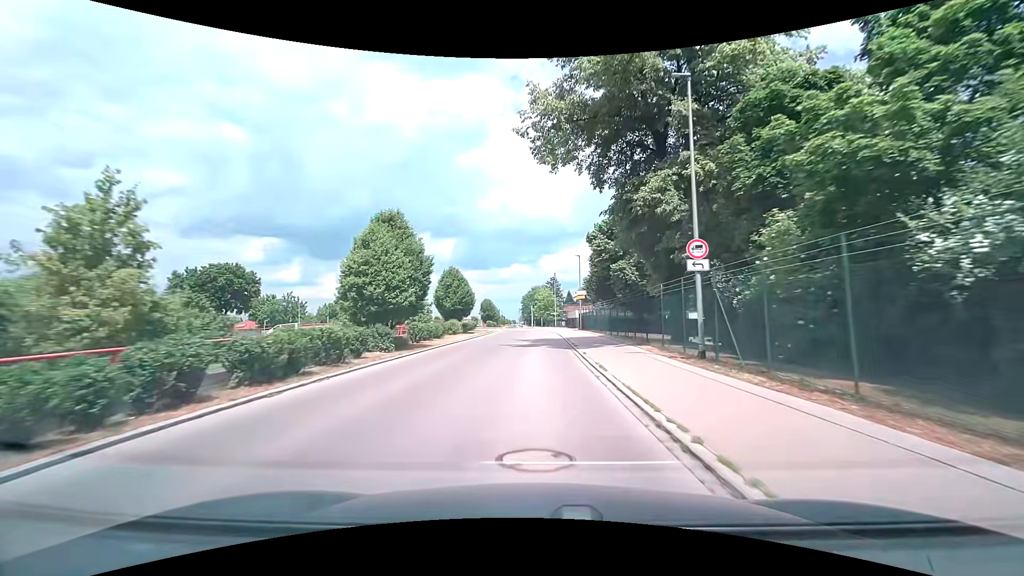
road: tertiary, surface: asphalt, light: Day
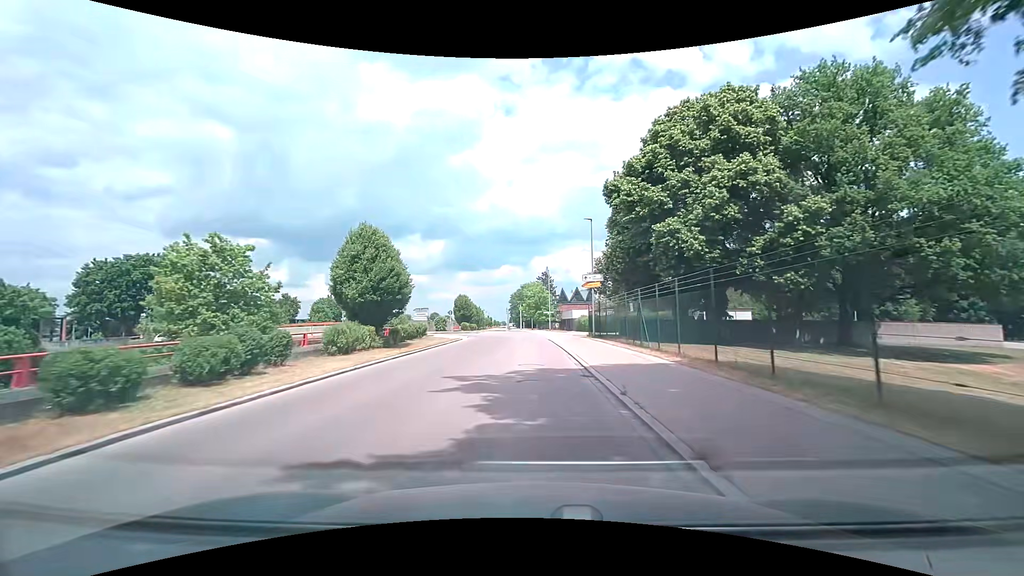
(+0.4, +21.8) m; +1°
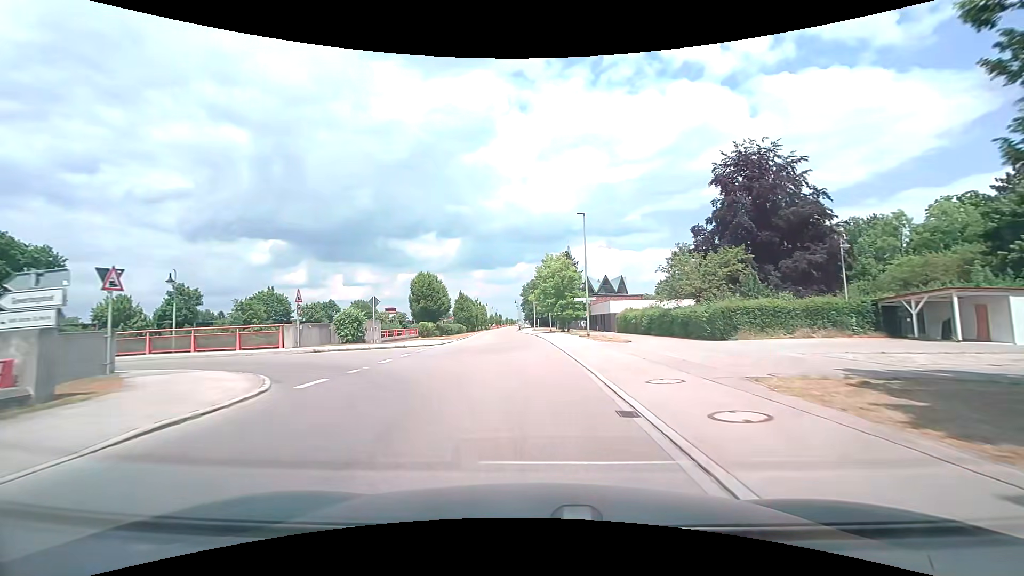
(+0.2, +36.3) m; -1°
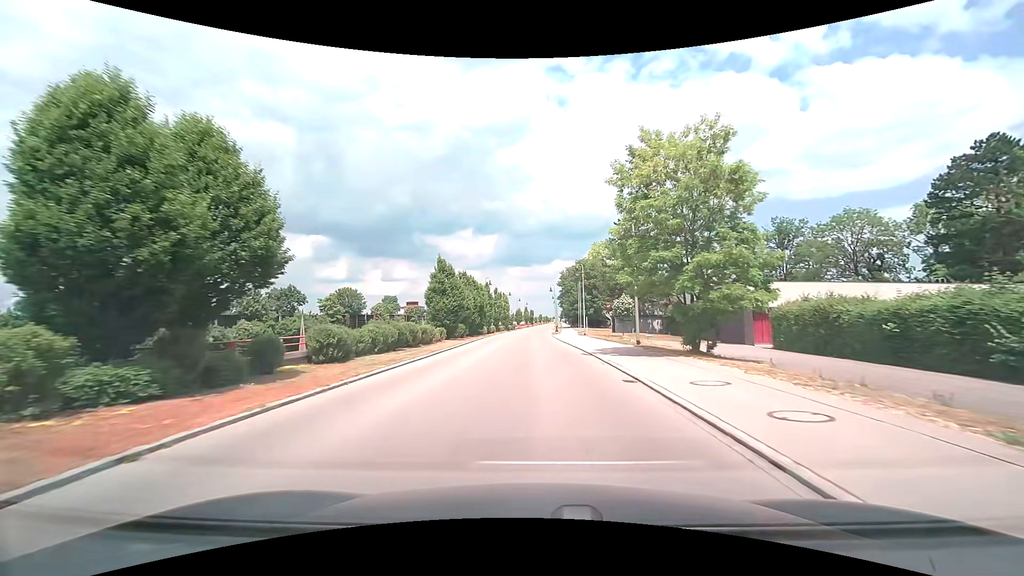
(-1.5, +36.8) m; -4°
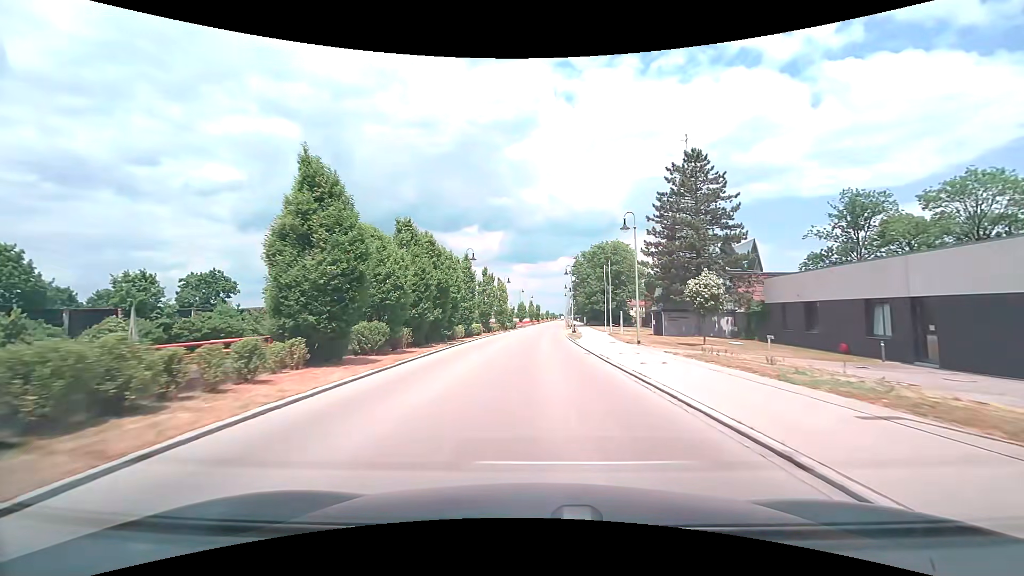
(-0.3, +22.4) m; -1°
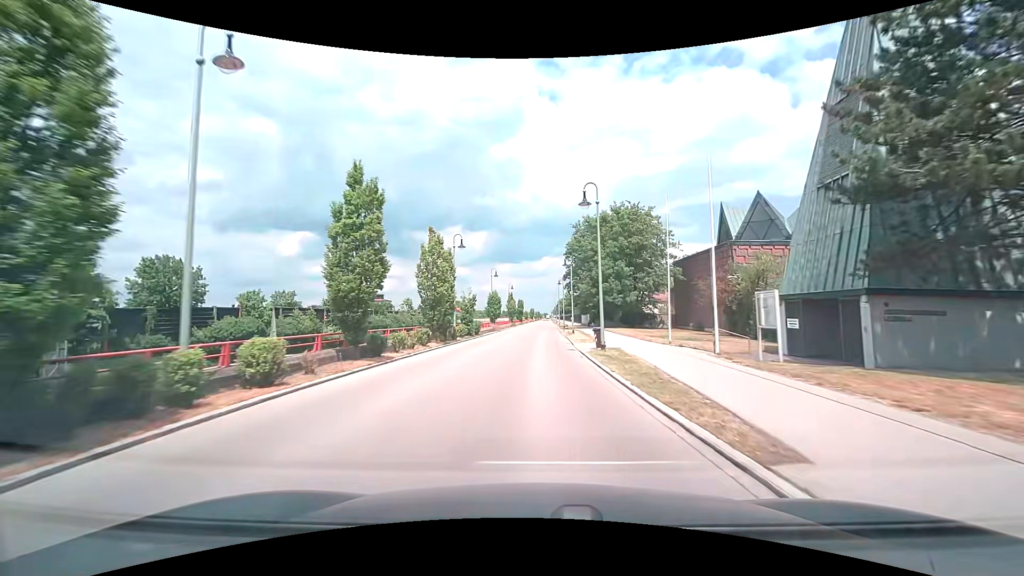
(+0.3, +30.2) m; +2°
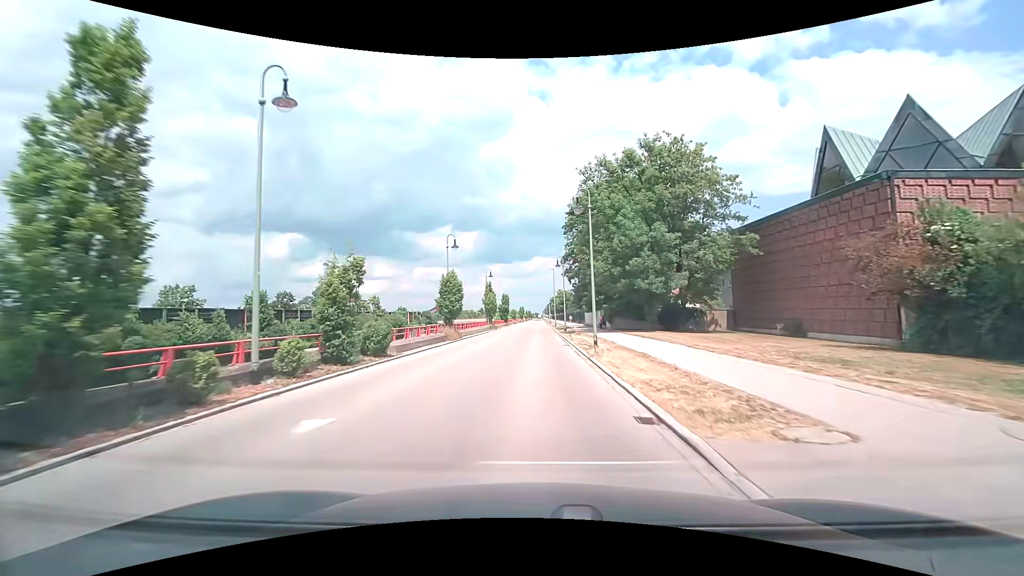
(+0.2, +22.4) m; +1°
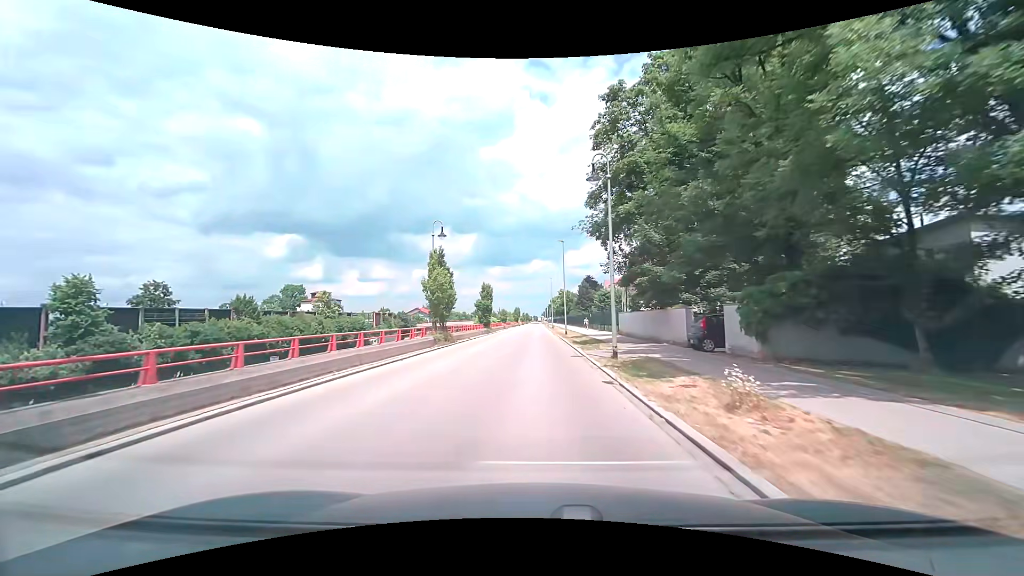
(+0.1, +29.3) m; 0°
(0, +10) (0, +20) (0, +30) (0, +40) (-1, +50) (-1, +60) (-1, +70) (-1, +80) (0, +90) (0, +100) m
